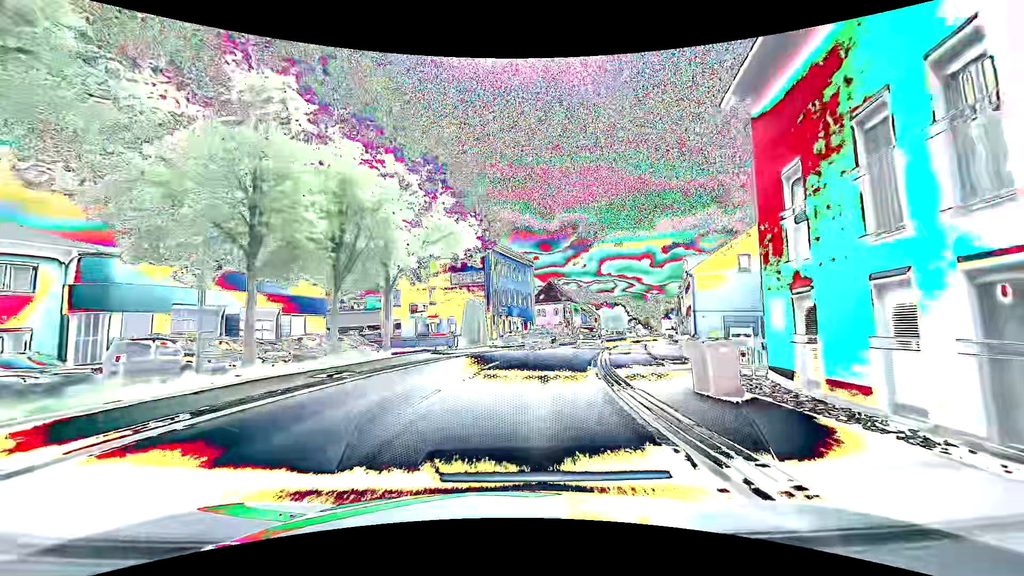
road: primary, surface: asphalt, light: Day
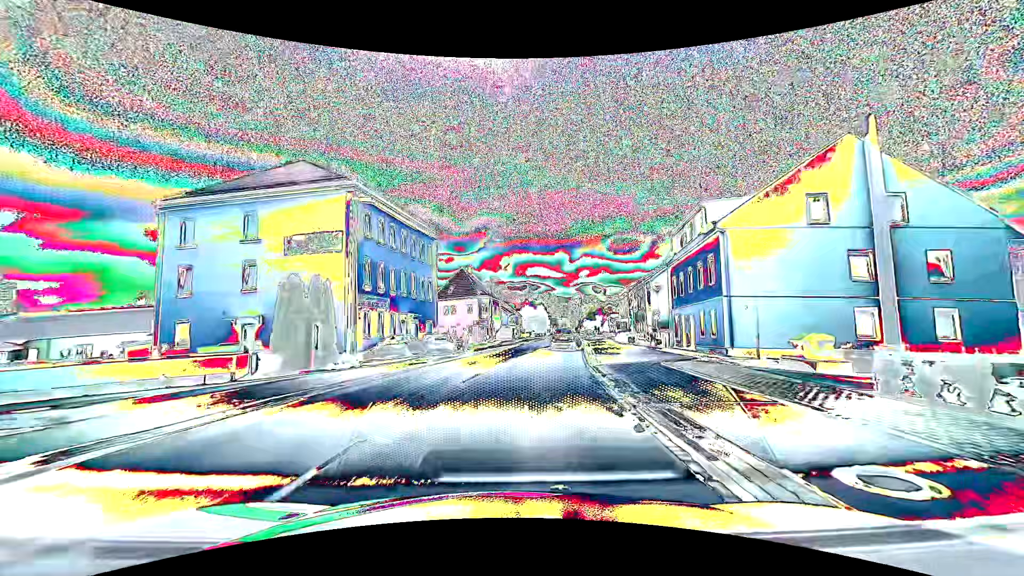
(+1.9, +22.7) m; +9°
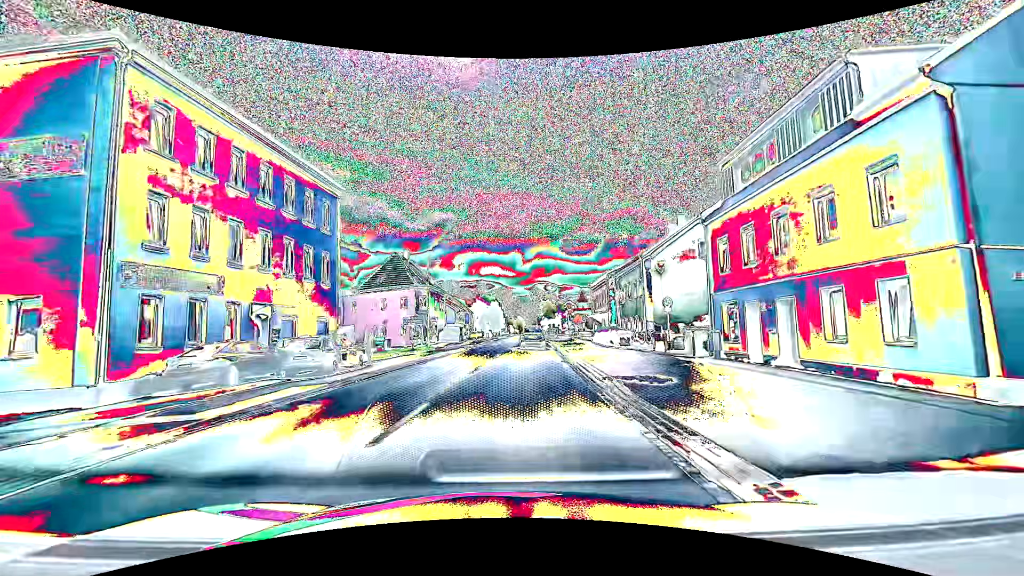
(+0.9, +15.2) m; +6°
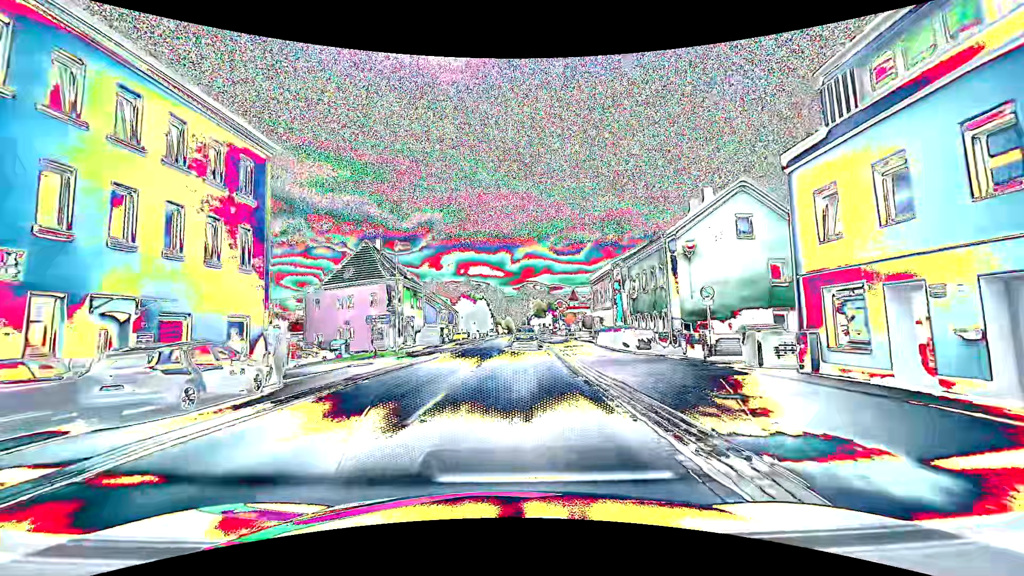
(+0.2, +7.6) m; +2°
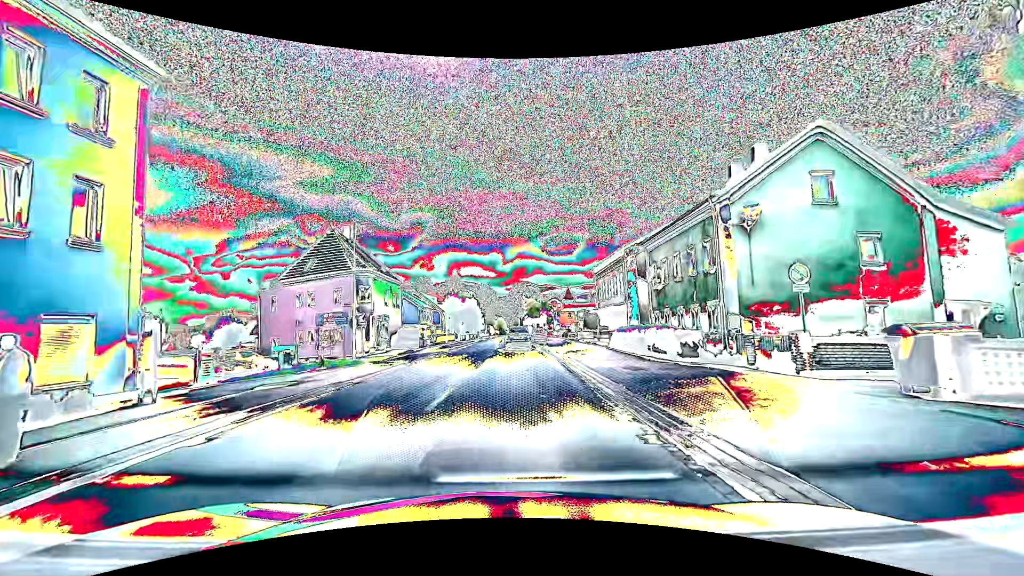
(+0.1, +7.6) m; +1°
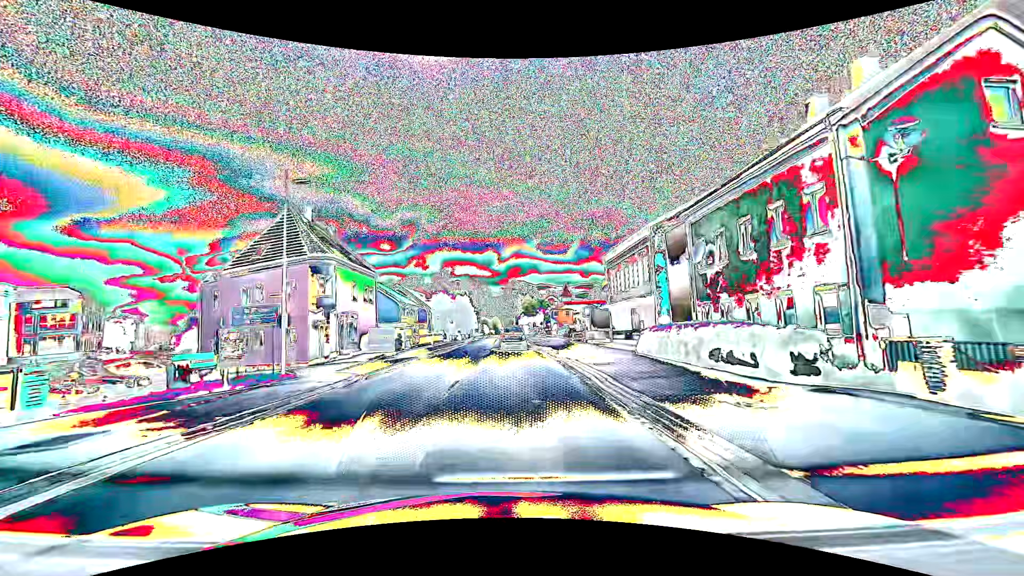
(0.0, +7.6) m; +1°
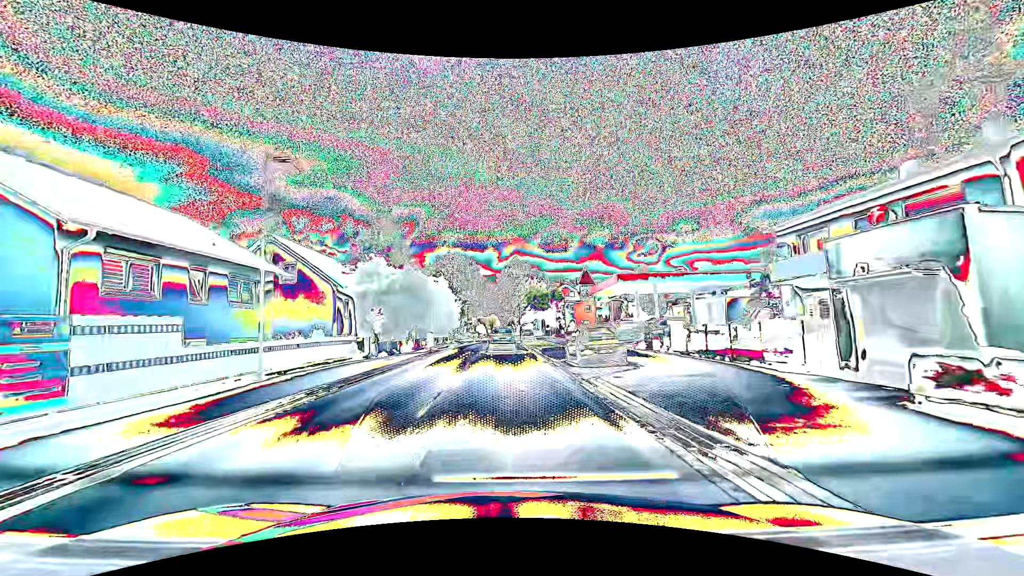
(-0.3, +38.3) m; -1°
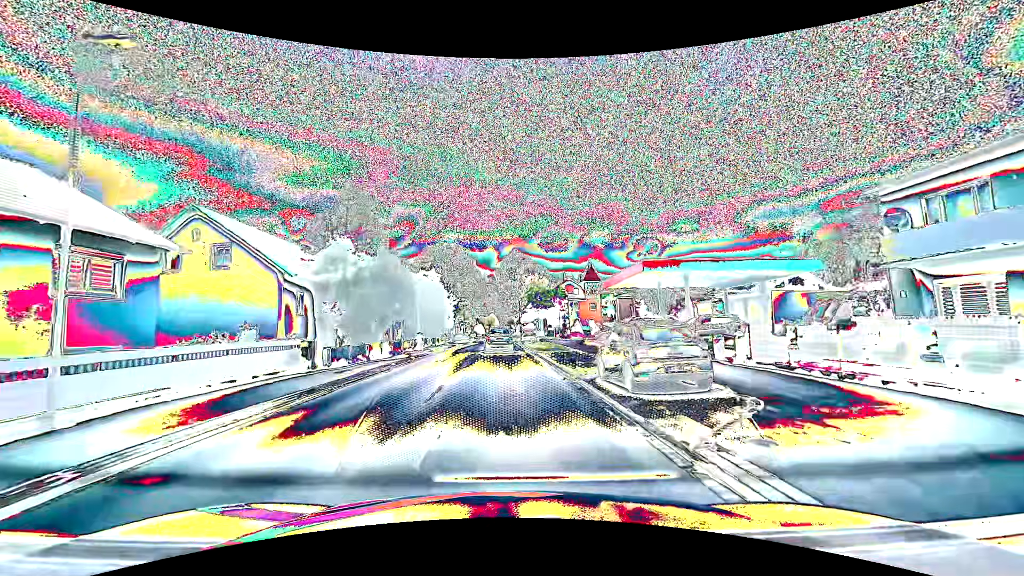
(0.0, +7.7) m; 0°
(0, +10) (0, +20) (0, +30) (0, +40) (-1, +50) (-1, +60) (-1, +70) (-1, +80) (-1, +90) (-1, +100) m
